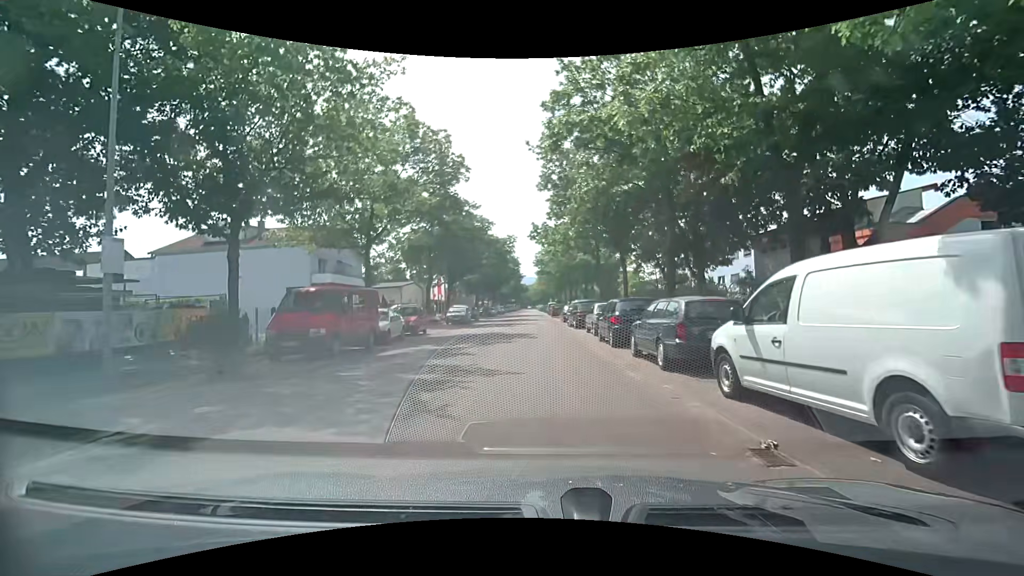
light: Day
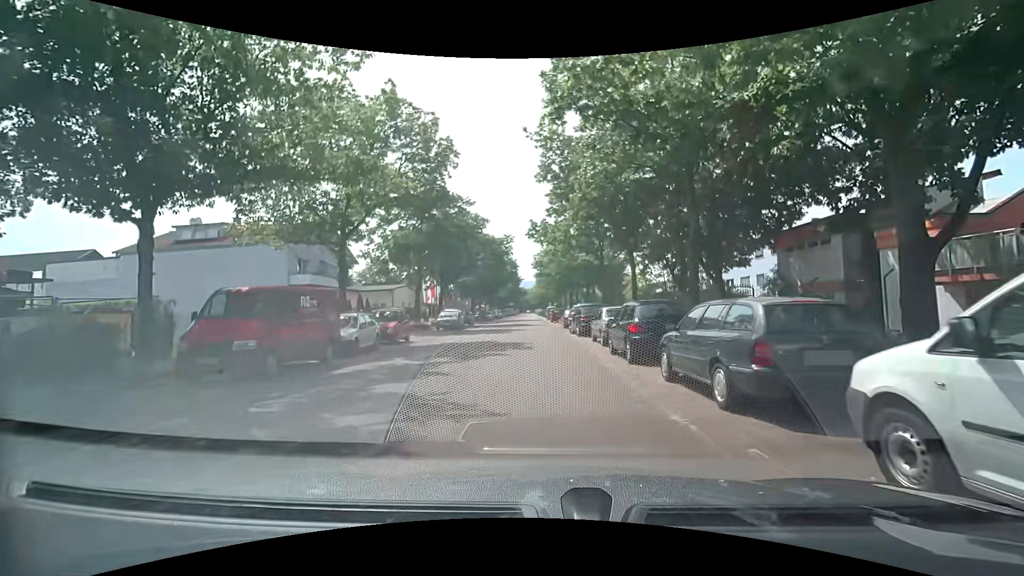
(0.0, +3.4) m; -1°
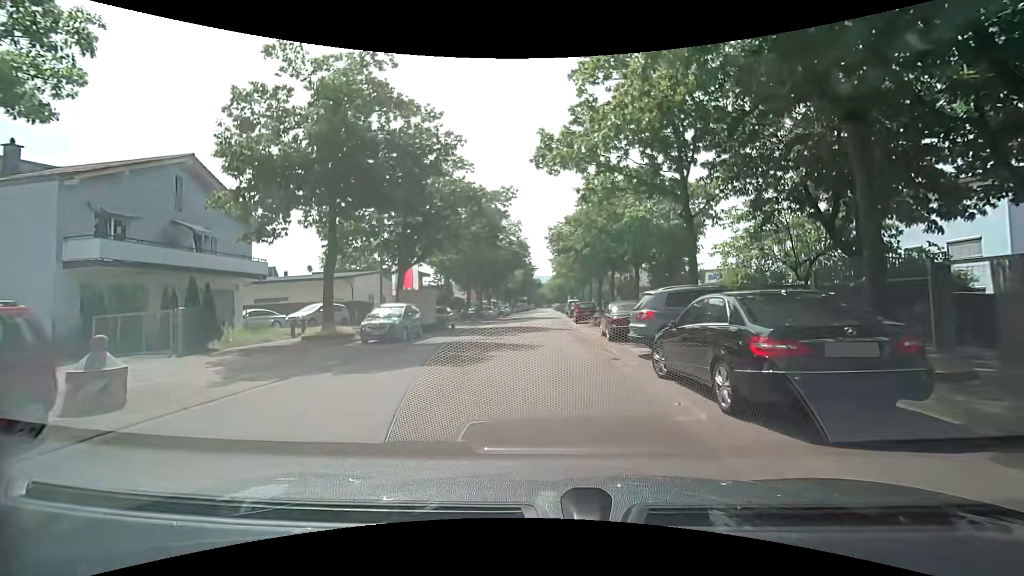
(0.0, +19.1) m; -1°
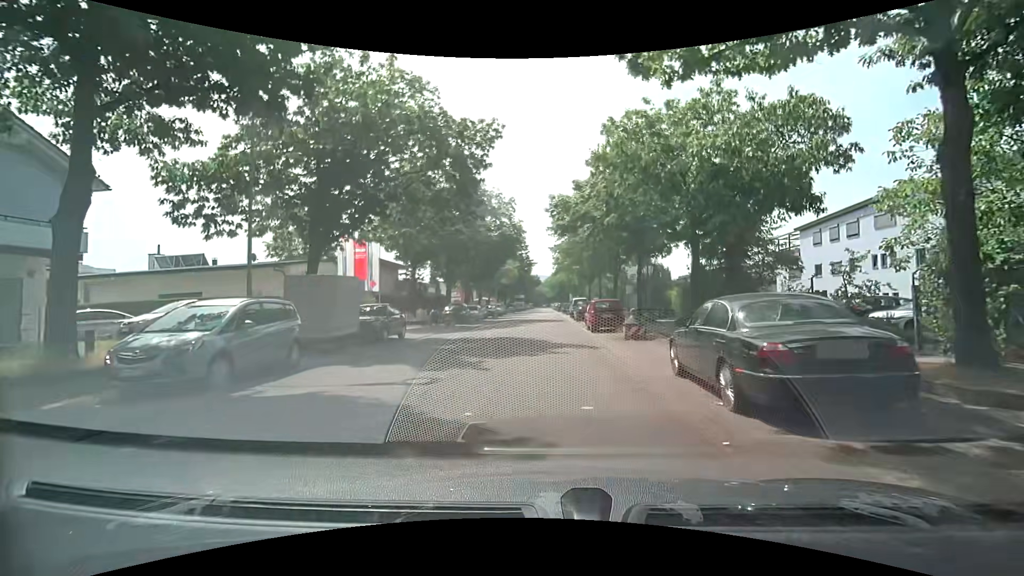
(-0.1, +11.8) m; -1°
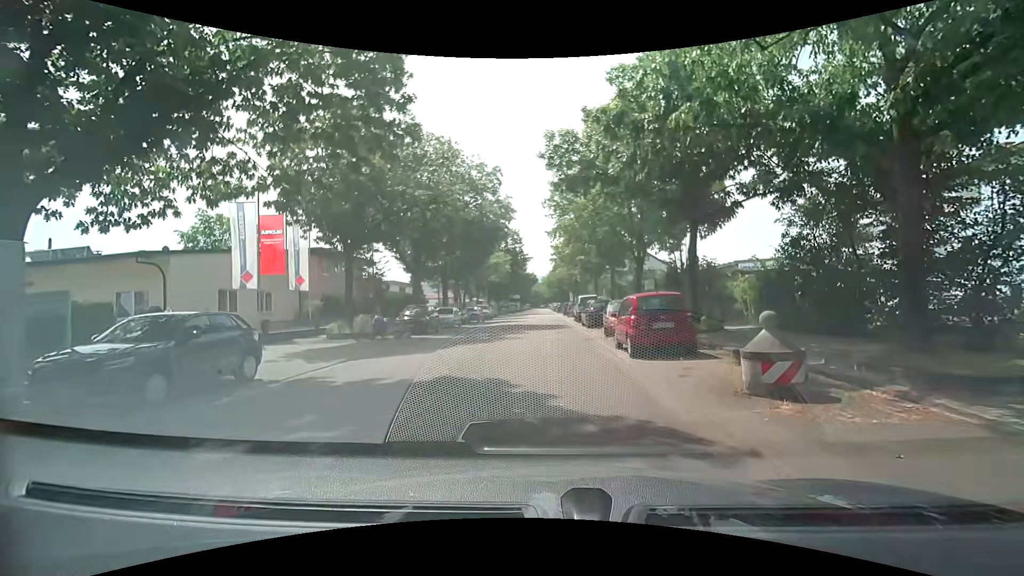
(+0.2, +10.8) m; +2°
